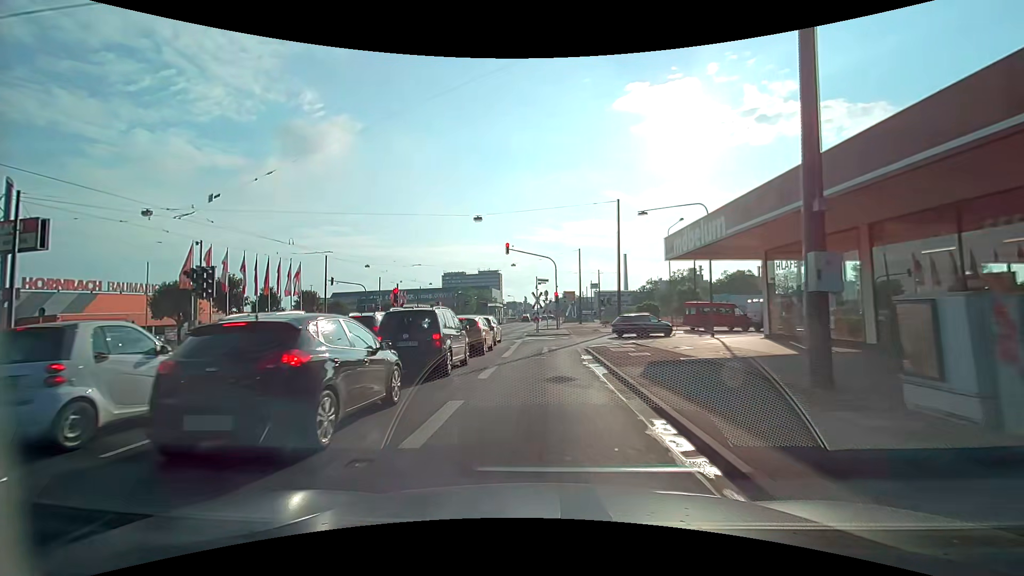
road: primary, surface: asphalt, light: Day
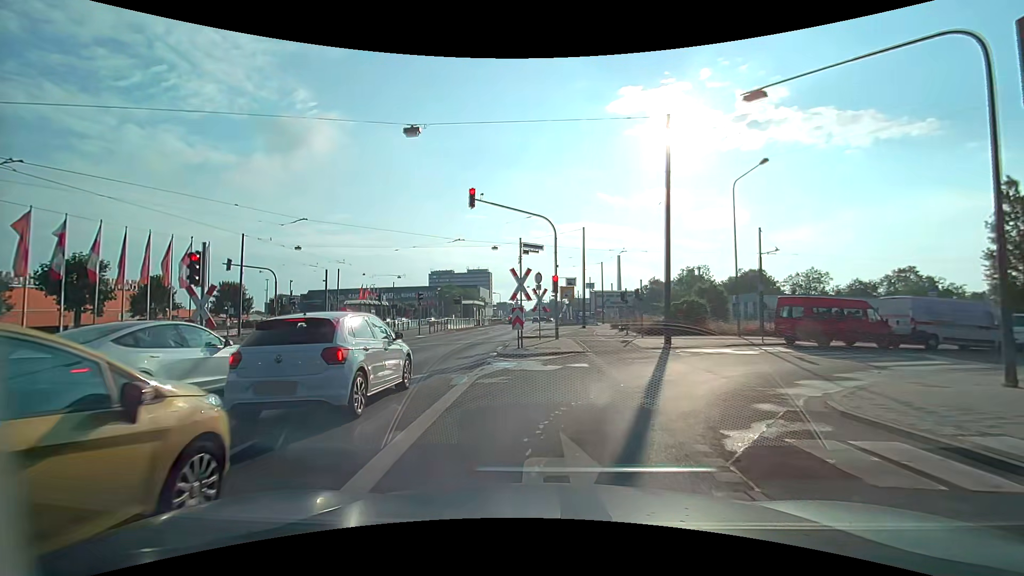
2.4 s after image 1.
(0.0, +17.4) m; +1°
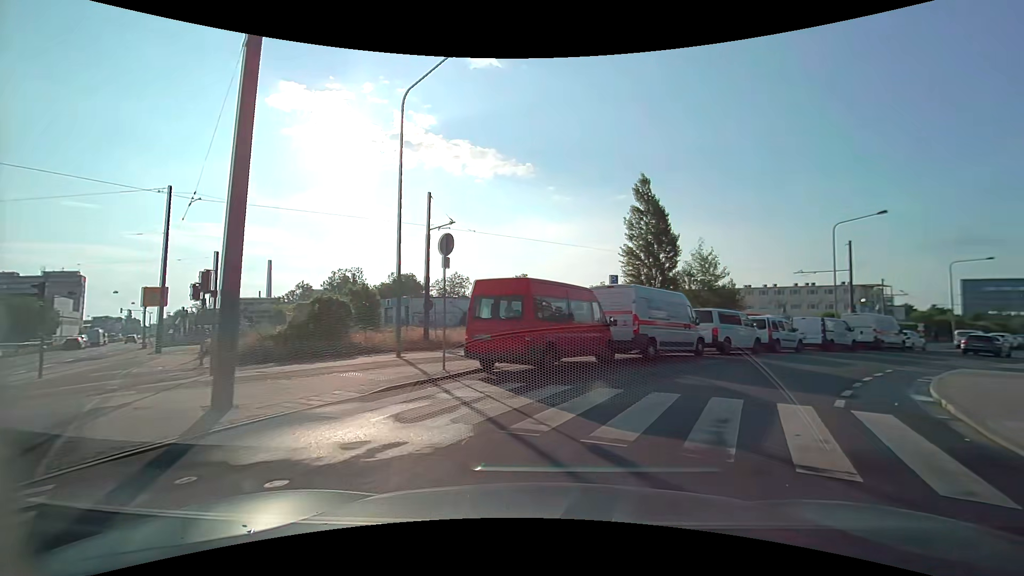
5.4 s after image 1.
(+3.4, +14.3) m; +36°
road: unclassified
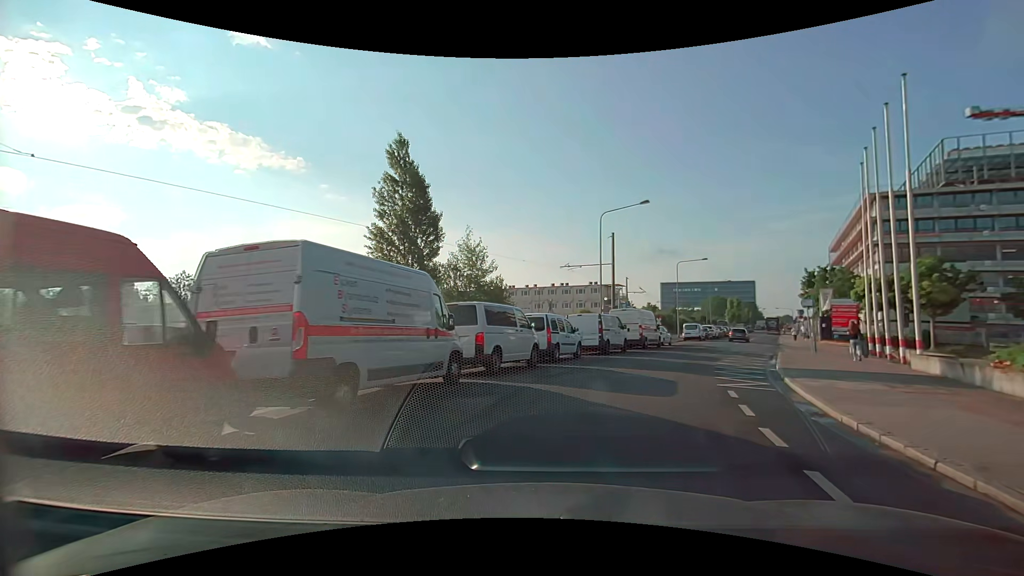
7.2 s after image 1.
(+2.4, +9.5) m; +26°
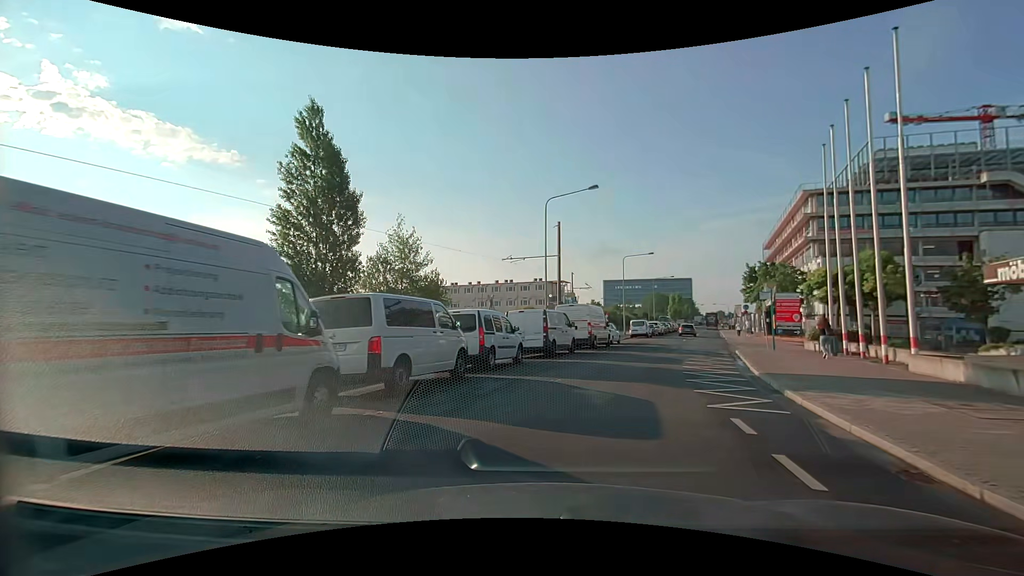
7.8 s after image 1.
(+0.2, +3.9) m; +6°
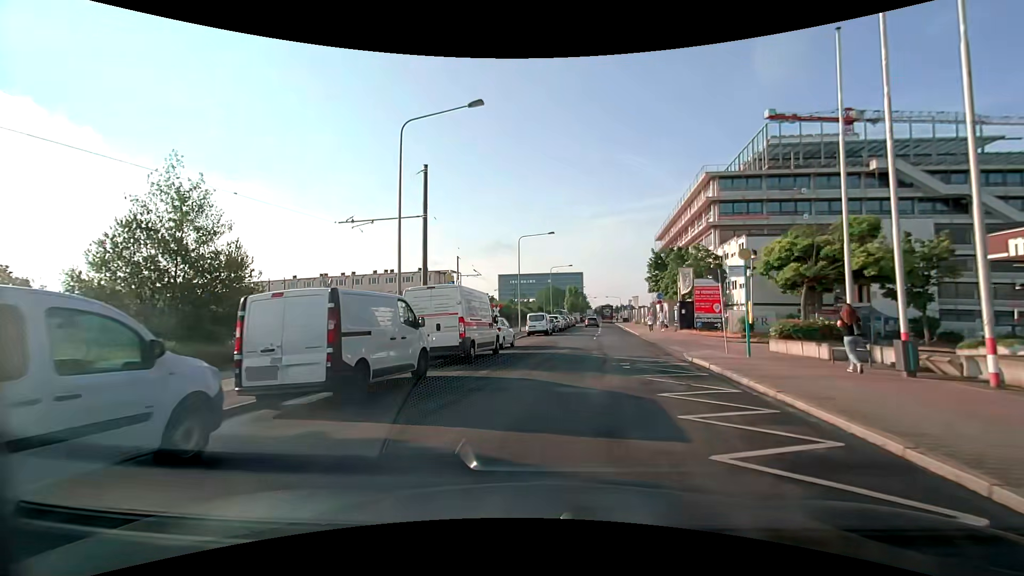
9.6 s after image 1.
(+1.4, +11.7) m; +12°
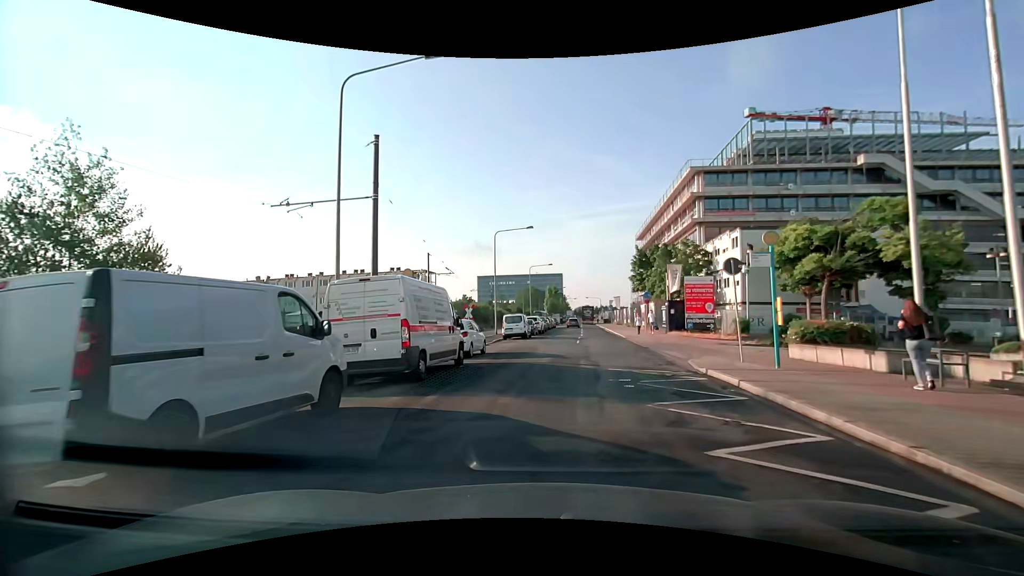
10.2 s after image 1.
(+0.1, +3.9) m; +3°
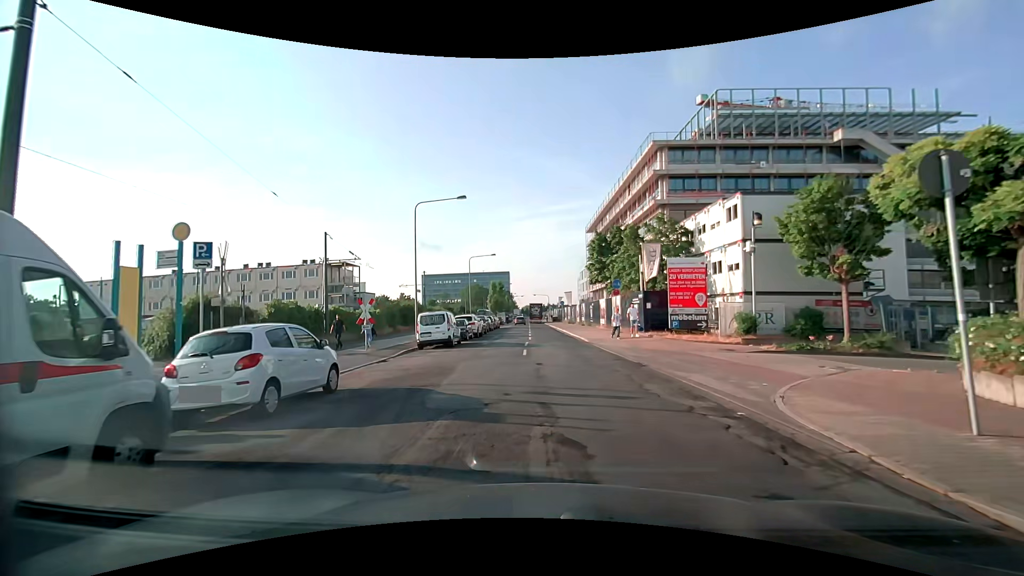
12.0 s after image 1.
(+0.5, +10.8) m; +6°
